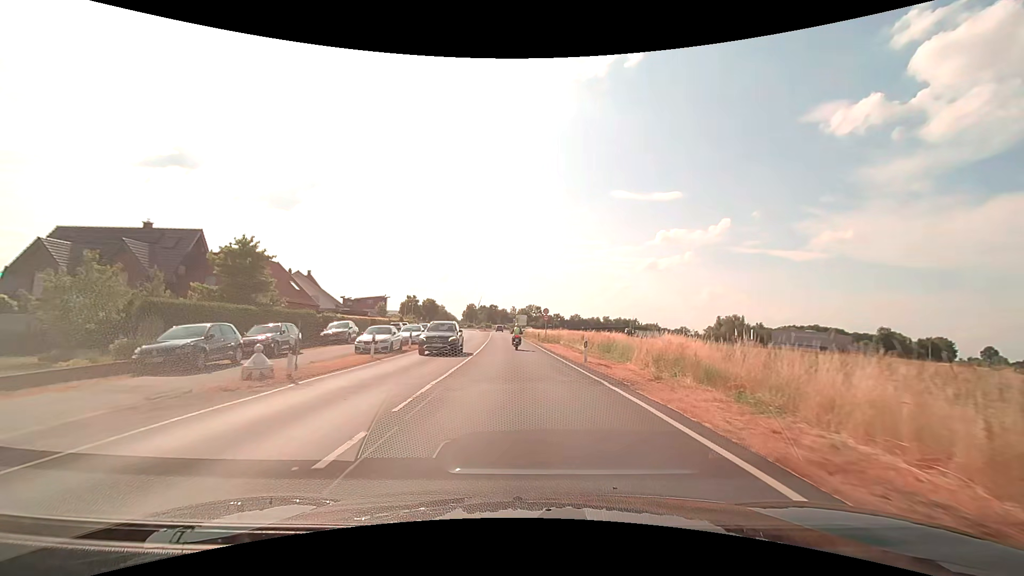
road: secondary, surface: asphalt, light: Day
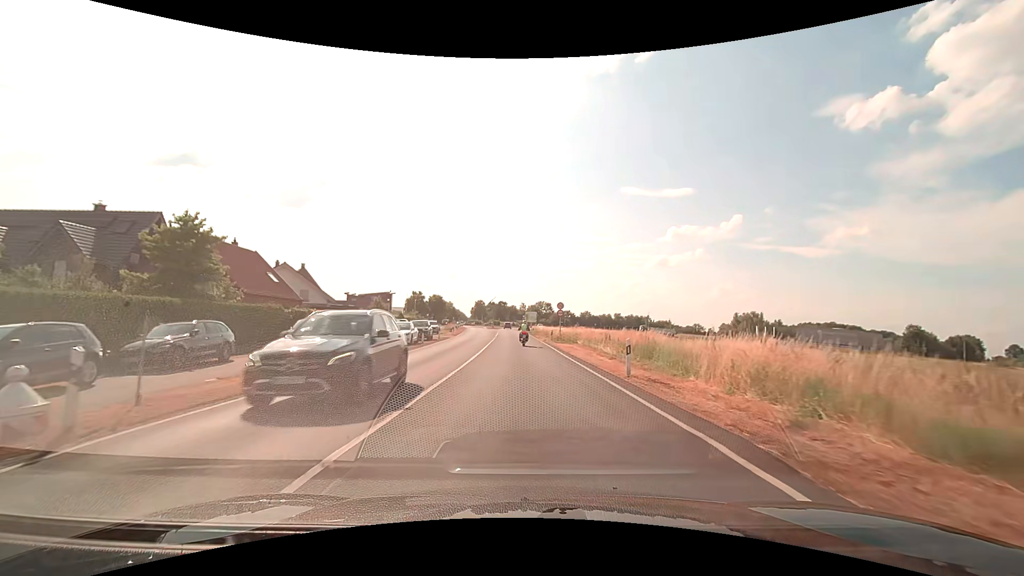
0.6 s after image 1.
(-0.1, +6.8) m; -1°
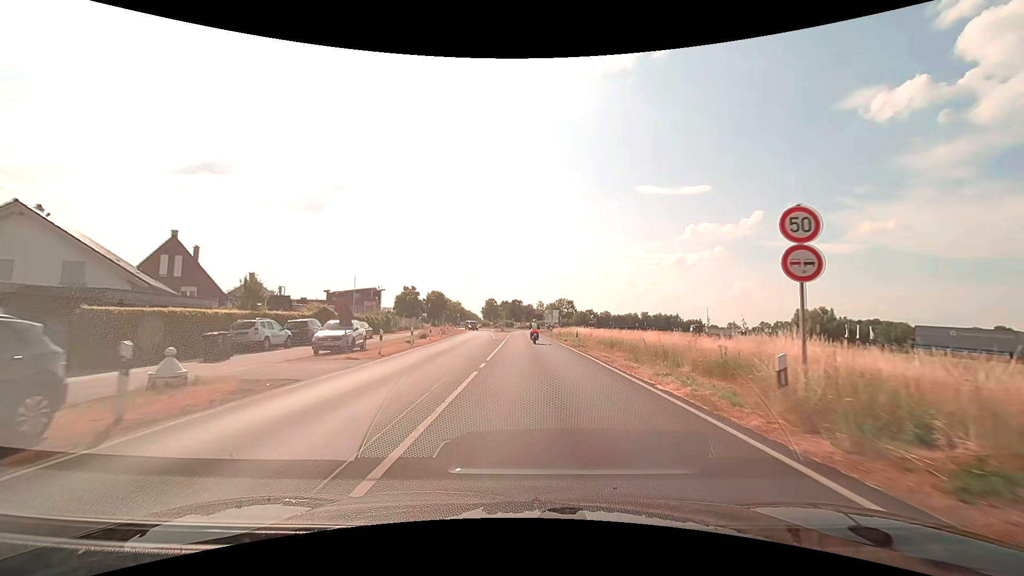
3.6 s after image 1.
(-1.0, +34.7) m; -2°
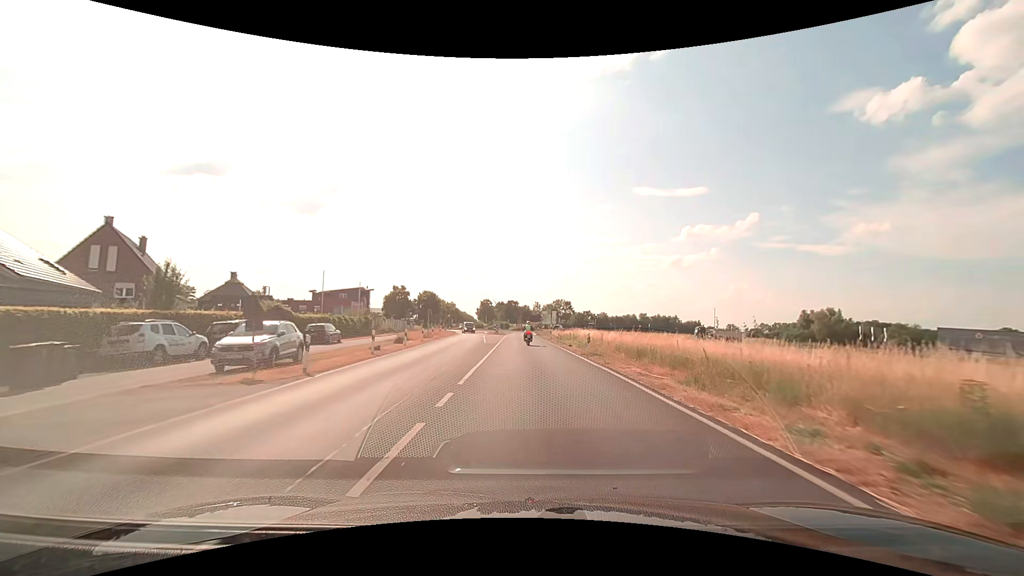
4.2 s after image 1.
(0.0, +7.1) m; 0°
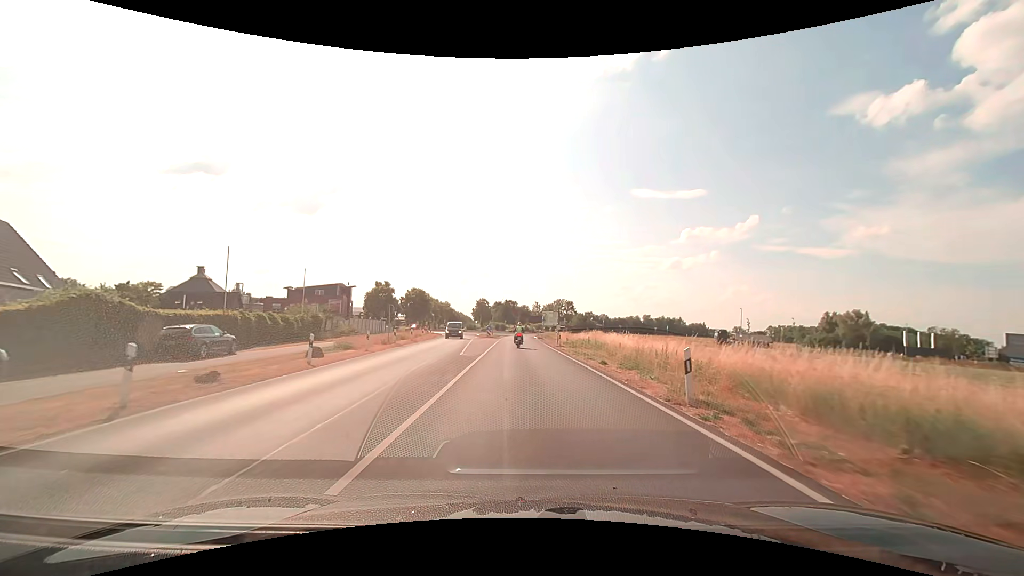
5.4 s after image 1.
(0.0, +14.2) m; 0°
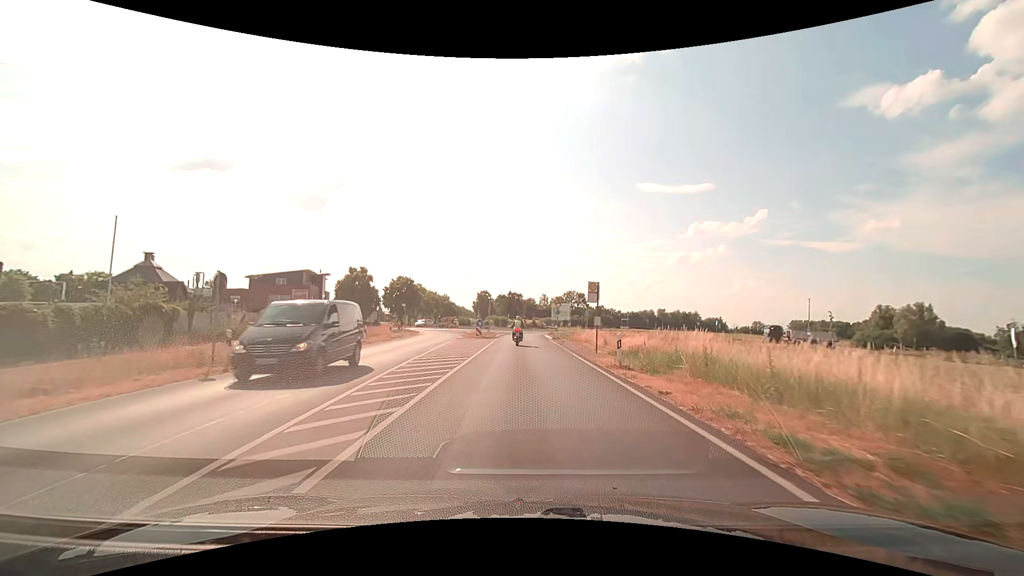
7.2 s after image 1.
(-0.1, +20.7) m; -1°
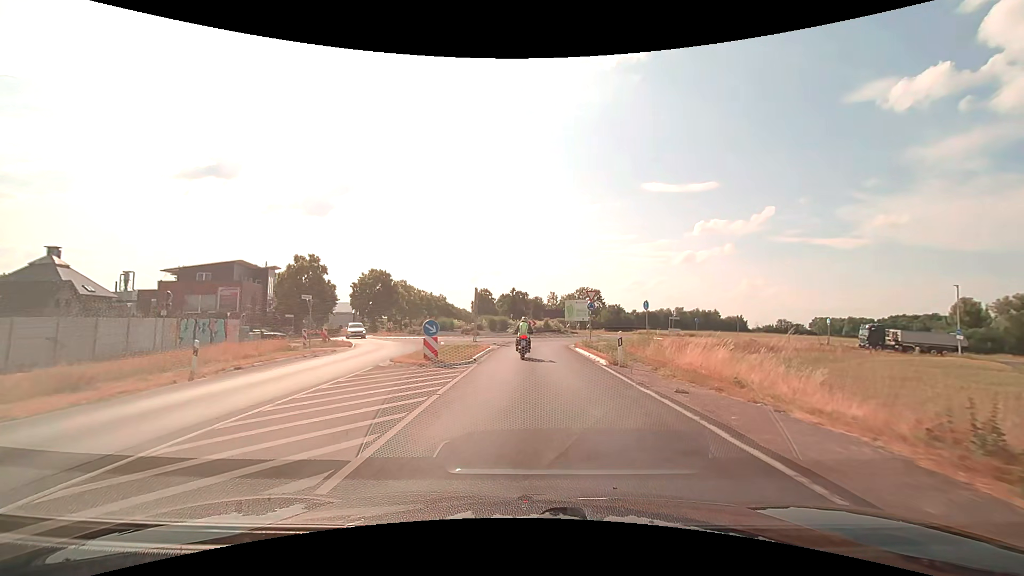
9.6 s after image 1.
(-0.2, +24.3) m; -1°
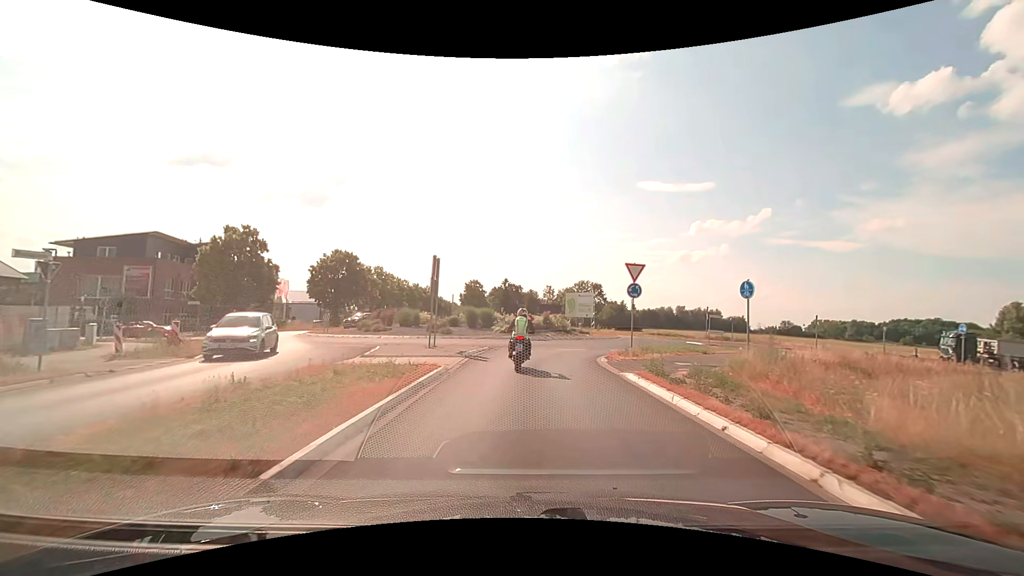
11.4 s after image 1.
(0.0, +14.7) m; 0°
(0, +10) (+1, +20) (+4, +29) (+9, +38) (+10, +48) (+6, +57) (0, +65) (-5, +74) (-9, +83) (-11, +93) m
